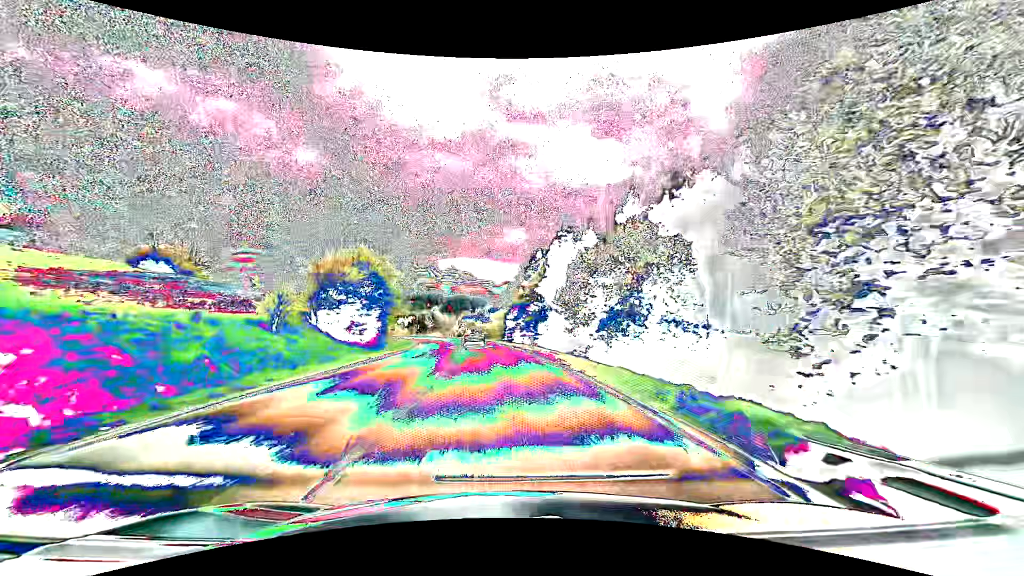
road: primary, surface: asphalt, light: Day
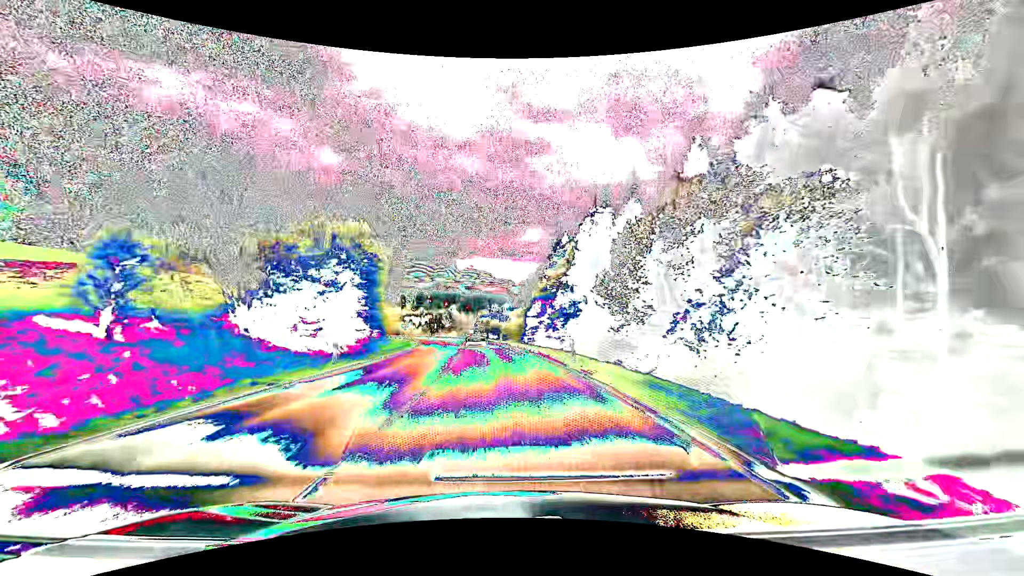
(-0.3, +13.0) m; -2°
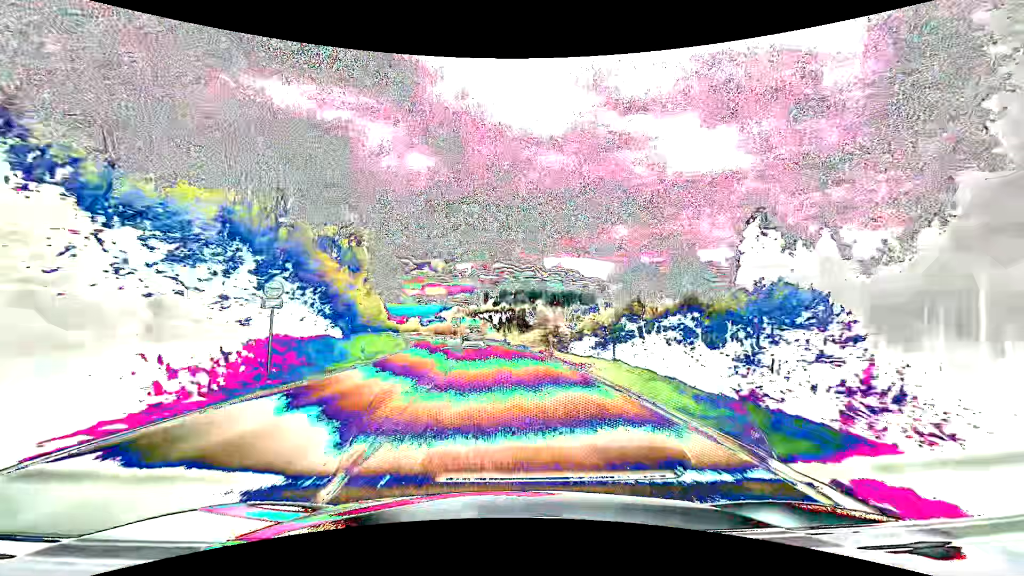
(-5.5, +64.1) m; -10°
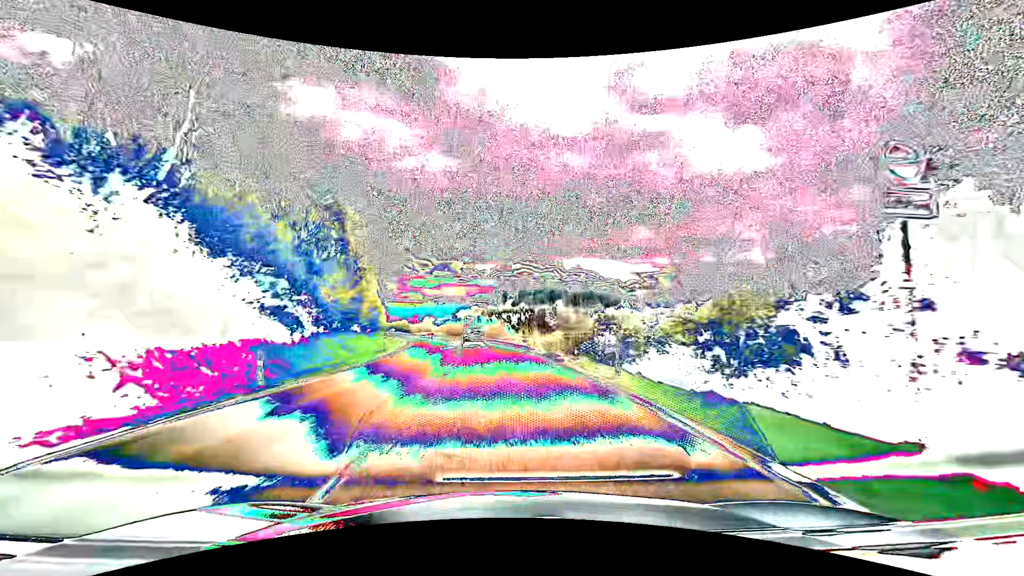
(-0.2, +12.8) m; -2°
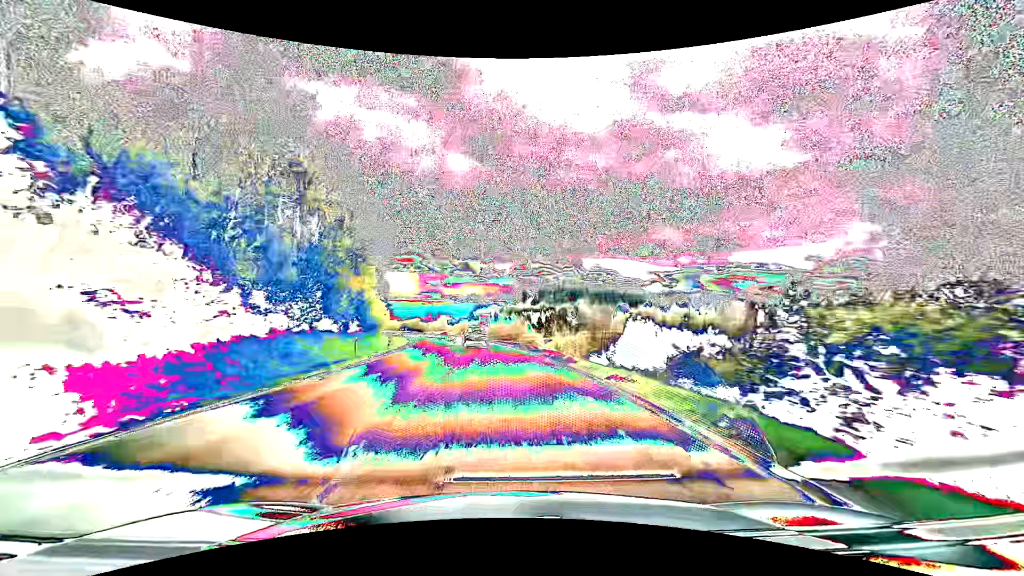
(-0.3, +12.8) m; -2°
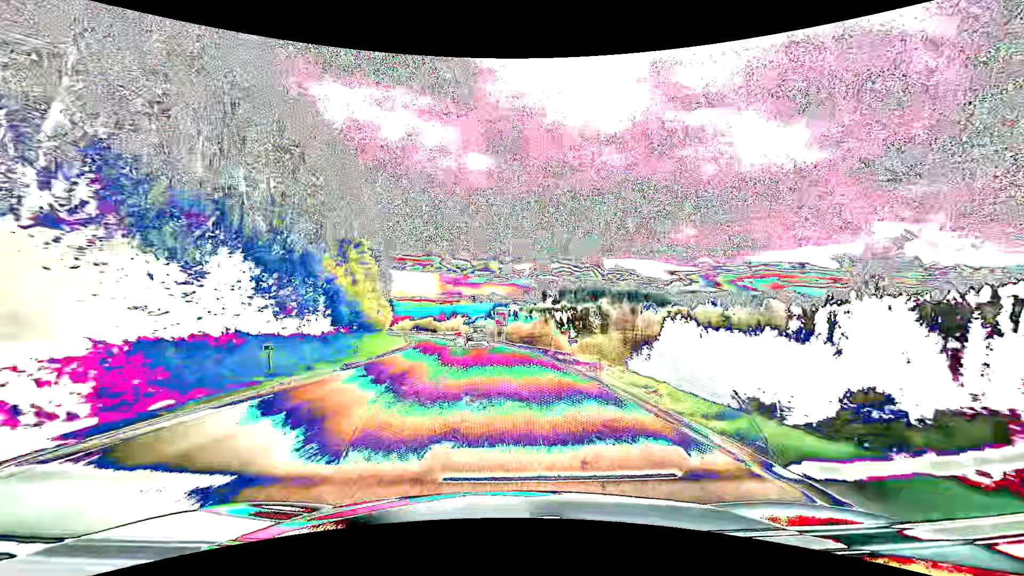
(-0.2, +12.8) m; -2°
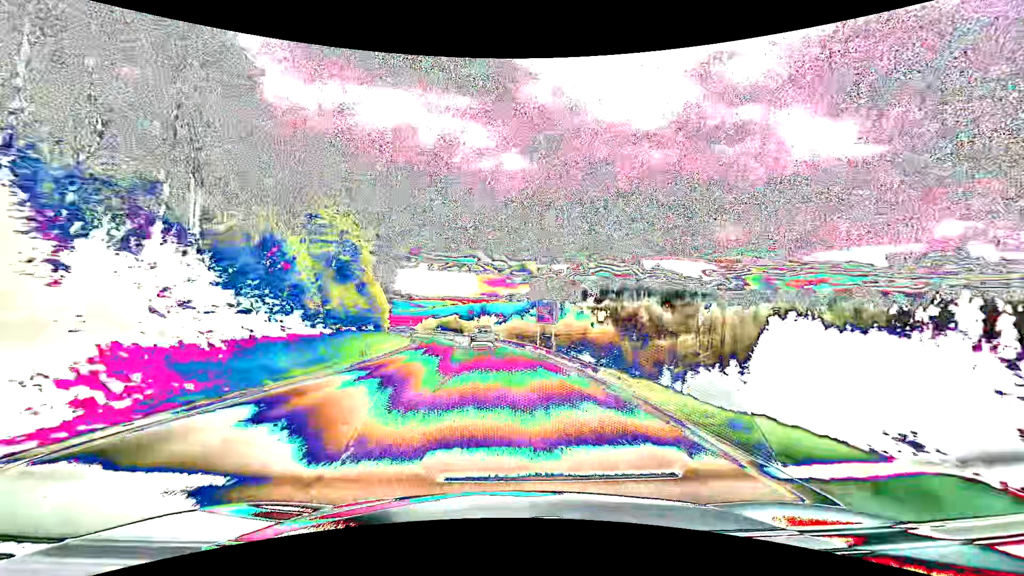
(-1.0, +25.5) m; -4°
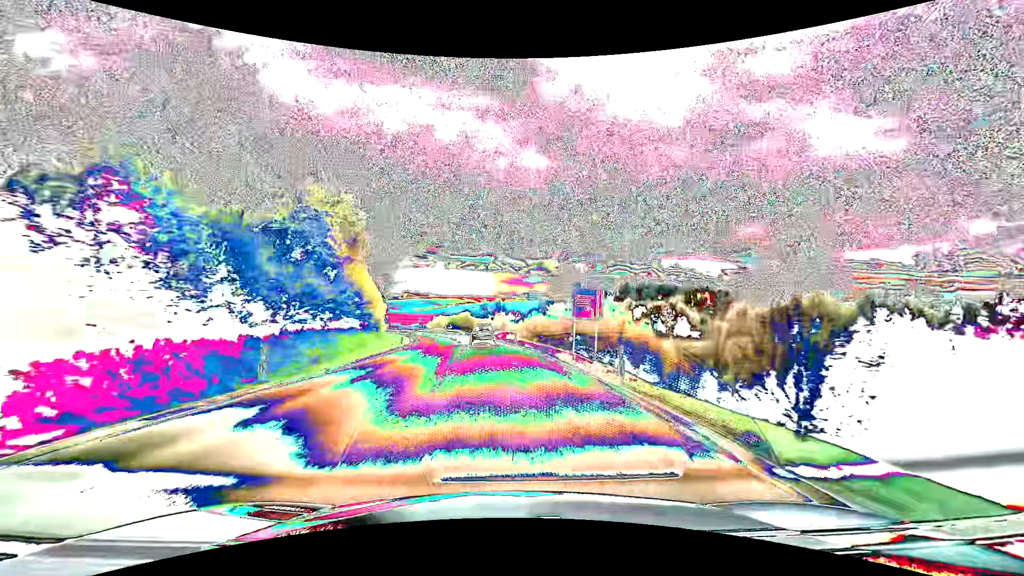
(-0.2, +12.8) m; -2°
